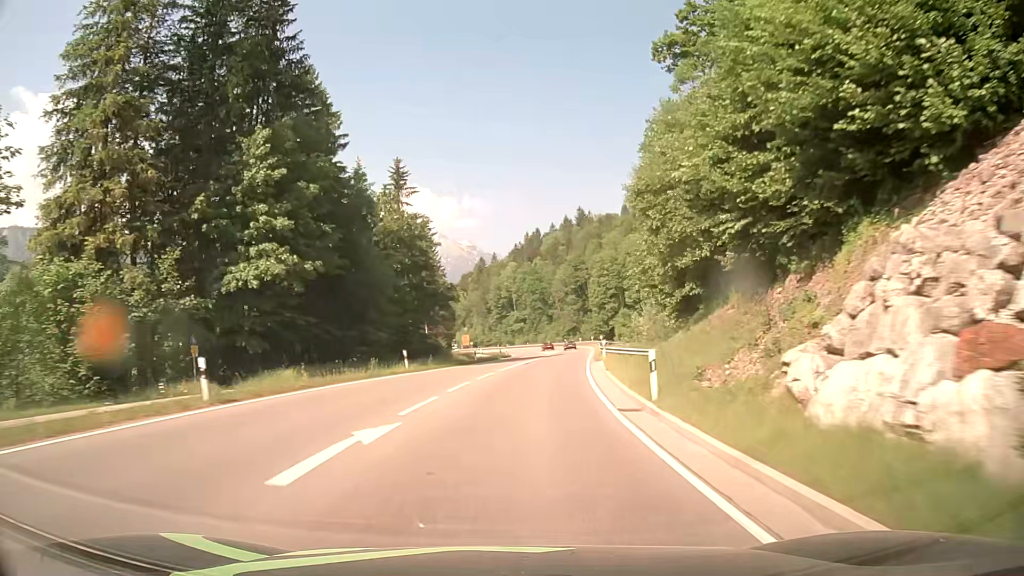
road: primary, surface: asphalt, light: Day
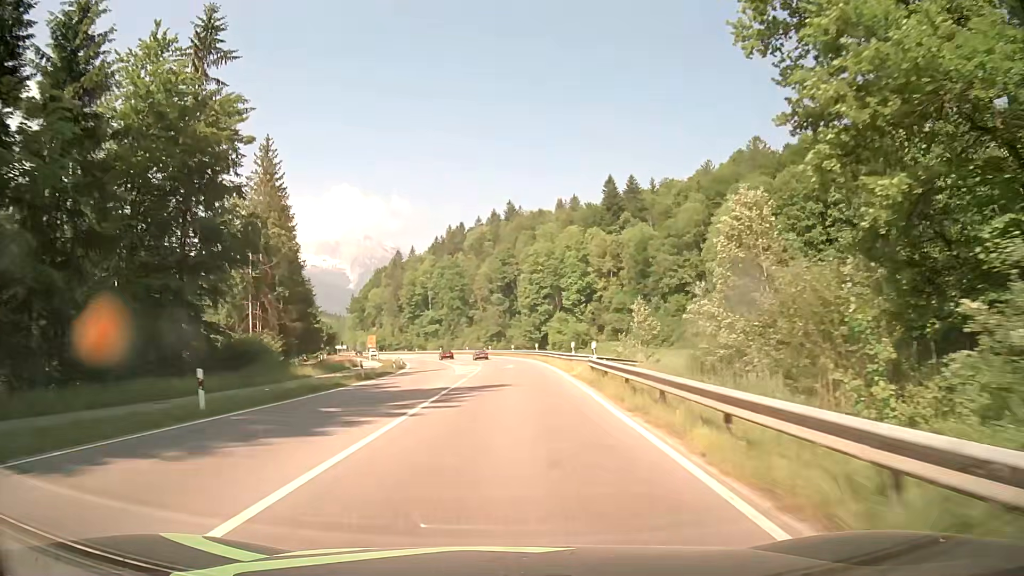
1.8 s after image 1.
(+2.7, +37.4) m; +7°
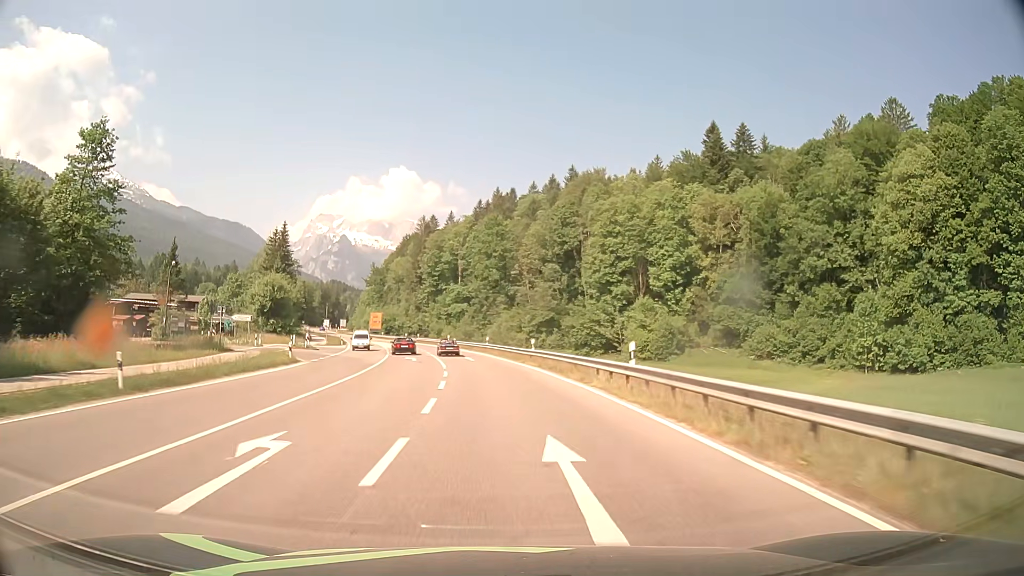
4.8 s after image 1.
(-0.4, +60.7) m; -3°
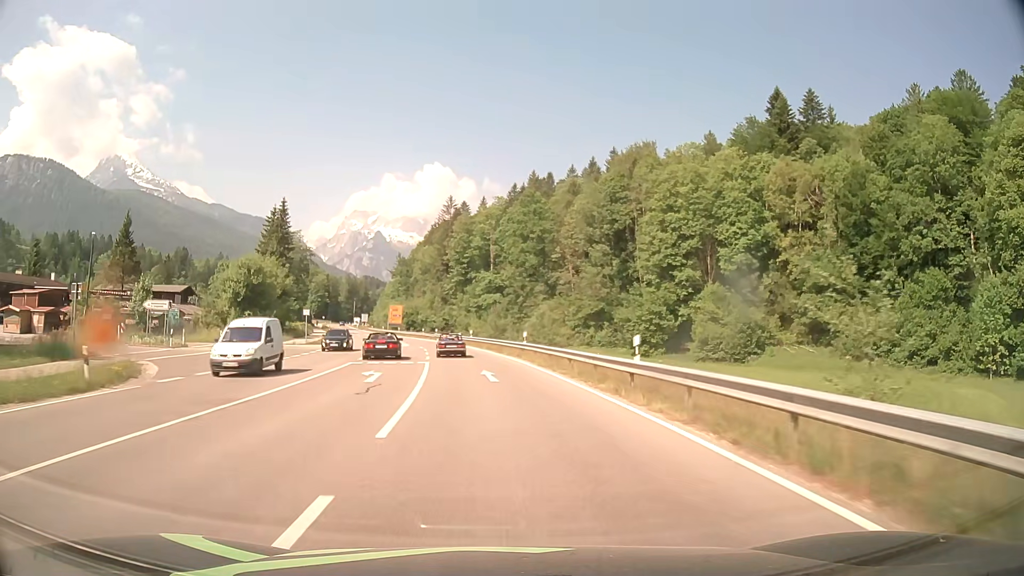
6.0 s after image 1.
(-0.6, +21.3) m; -3°
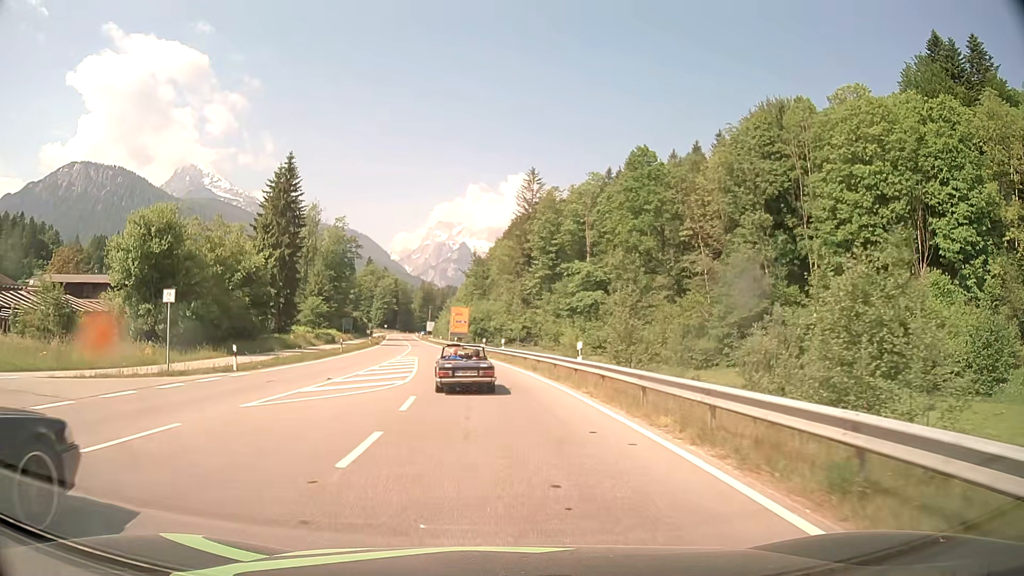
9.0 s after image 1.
(-2.4, +36.7) m; -7°
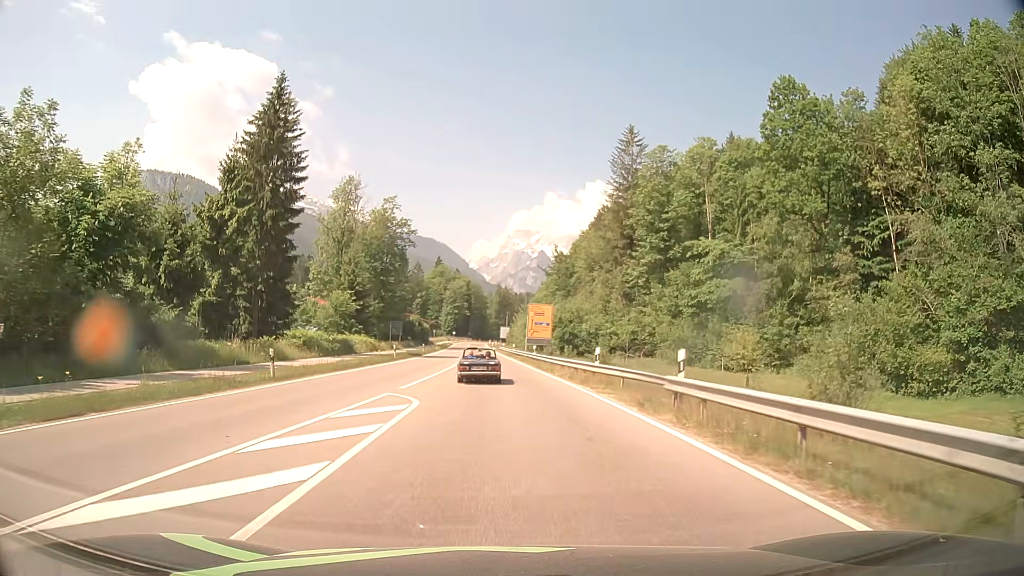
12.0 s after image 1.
(-1.8, +29.6) m; -6°
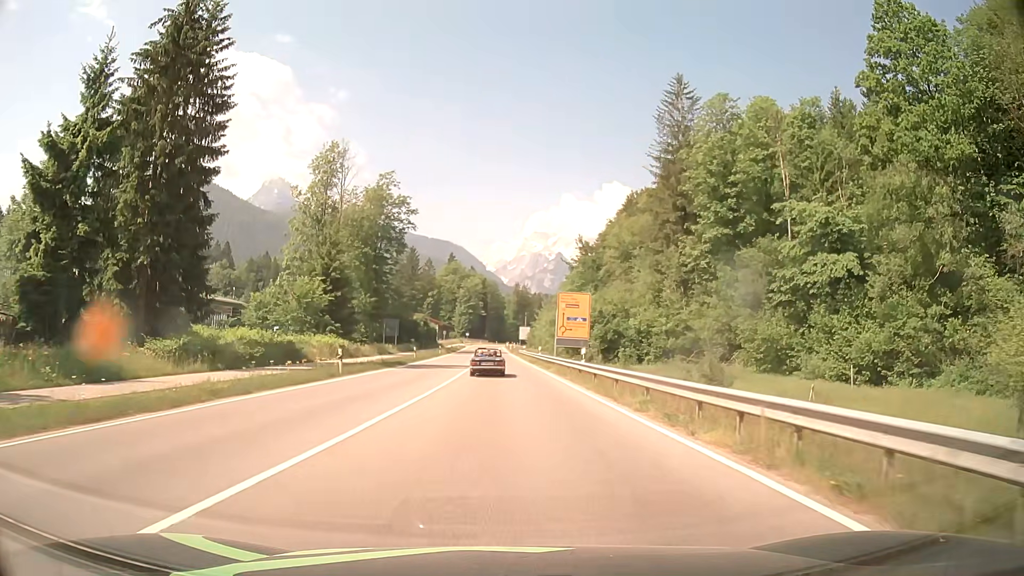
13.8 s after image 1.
(-0.4, +20.6) m; -2°
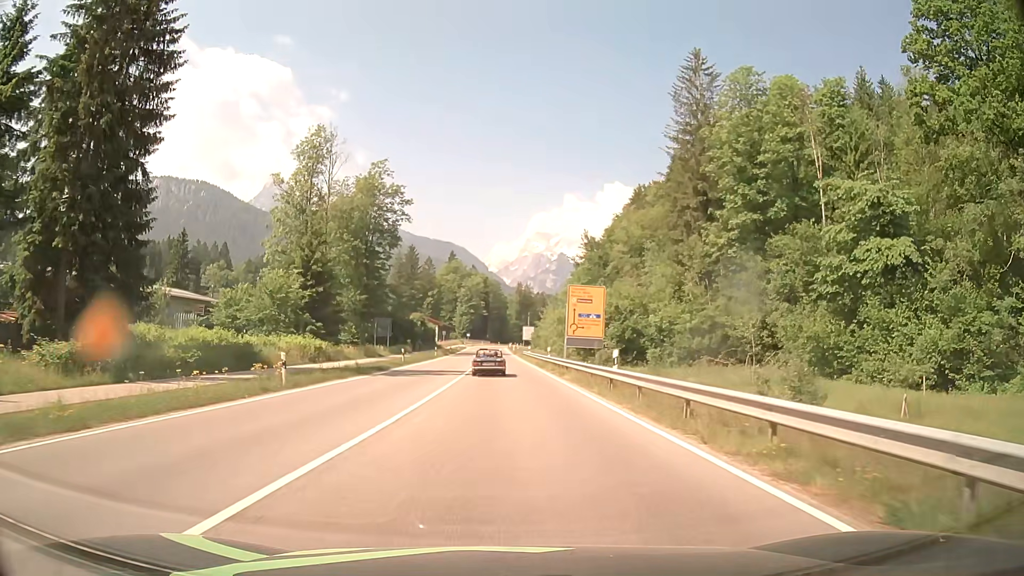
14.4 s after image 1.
(0.0, +7.6) m; 0°
(0, +10) (0, +20) (0, +30) (0, +40) (0, +50) (0, +60) (0, +70) (-1, +80) (-1, +90) (-1, +100) m
